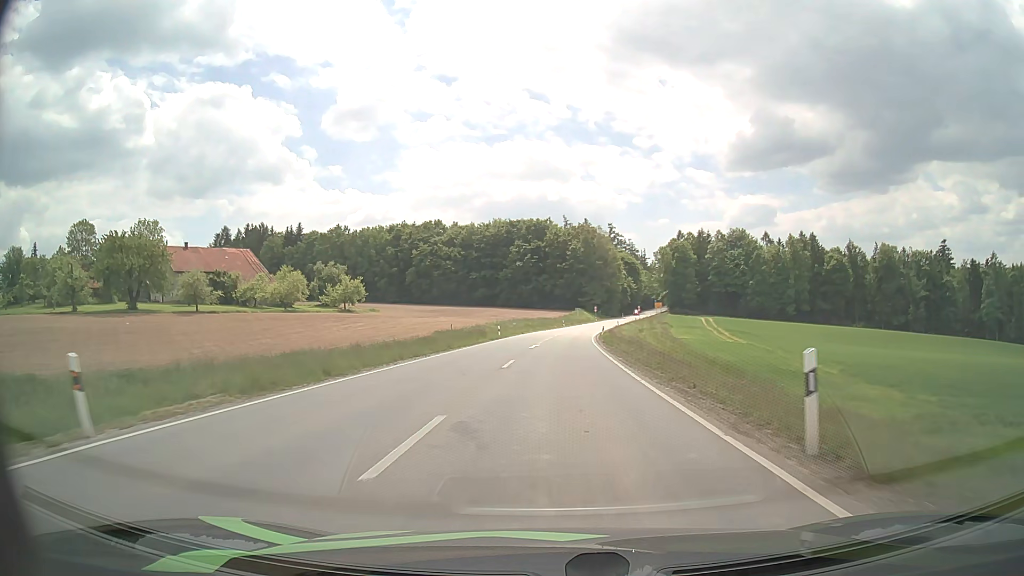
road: secondary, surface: asphalt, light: Day
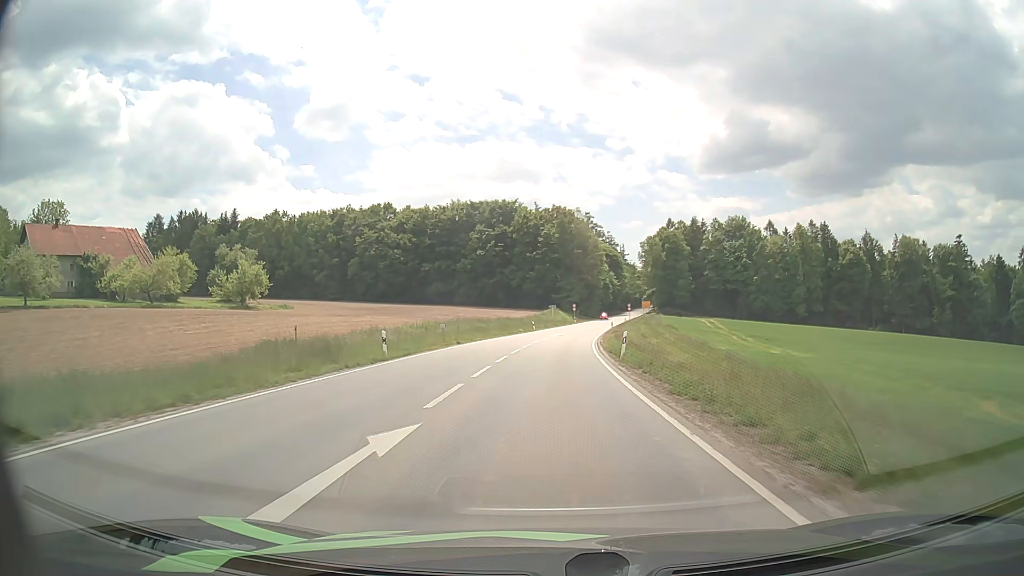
(+0.7, +32.6) m; +2°
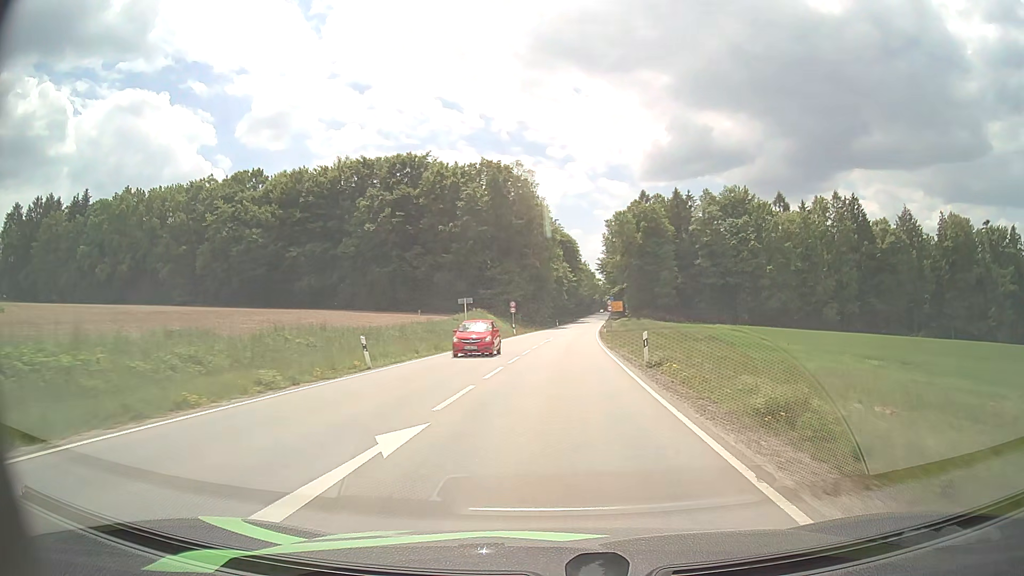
(+2.2, +53.8) m; +5°
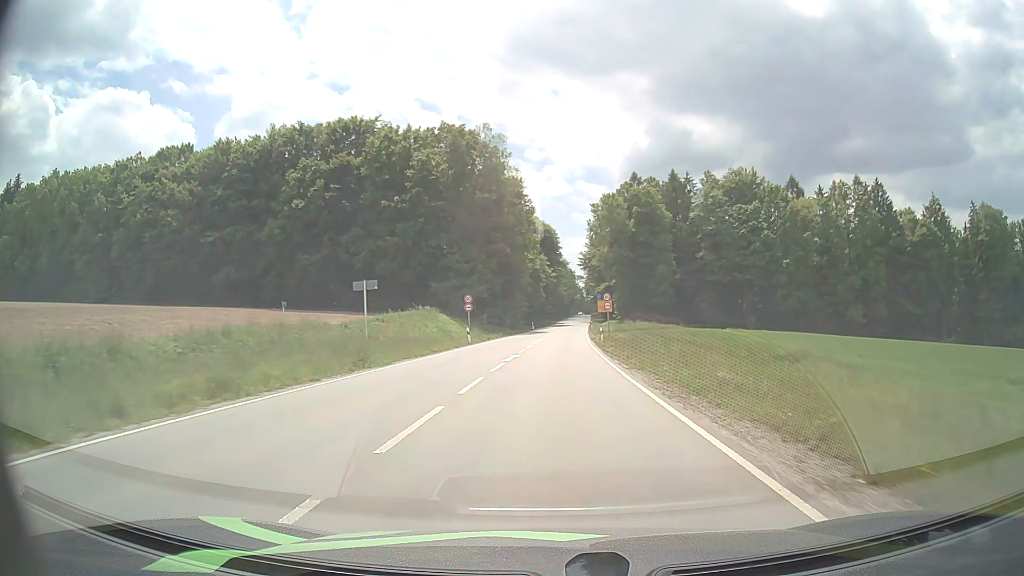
(+0.4, +21.3) m; +2°
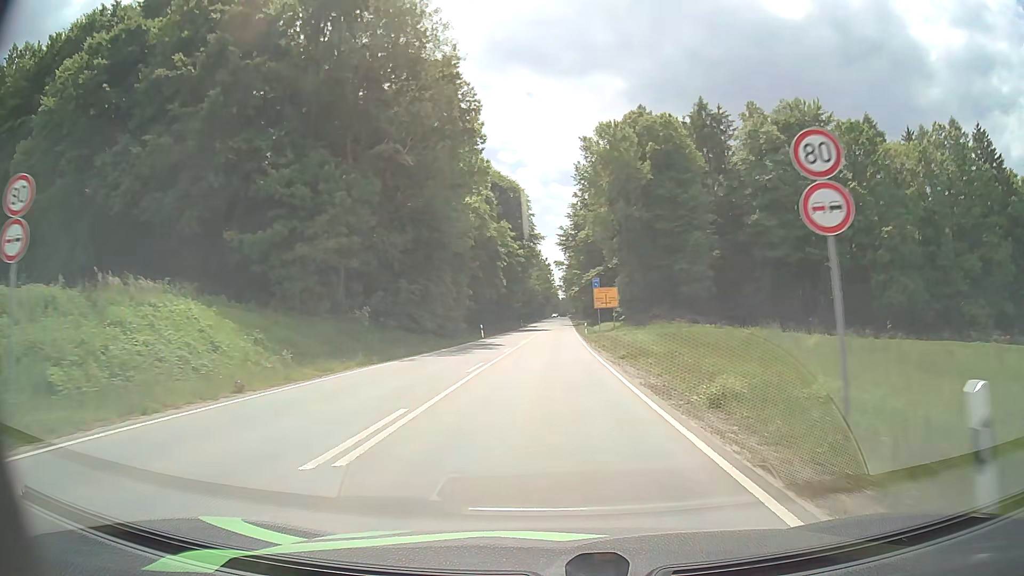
(+1.0, +42.7) m; +2°
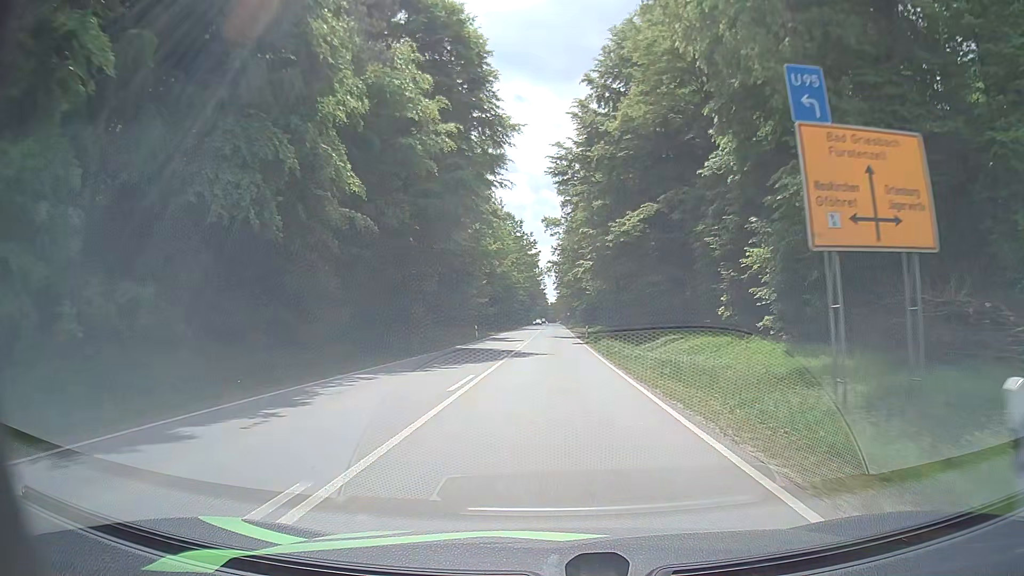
(+0.4, +52.6) m; +1°
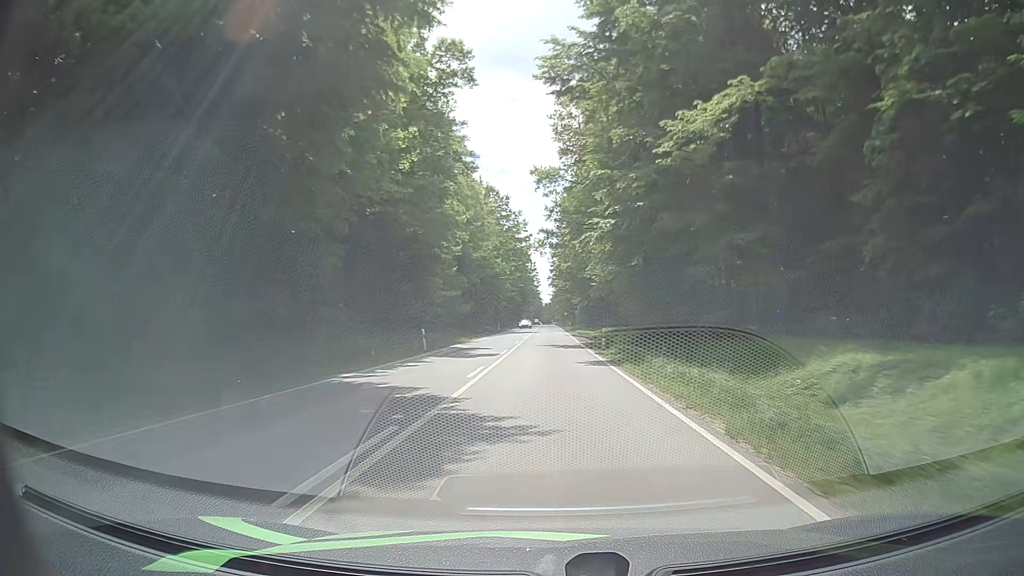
(+0.1, +20.6) m; 0°
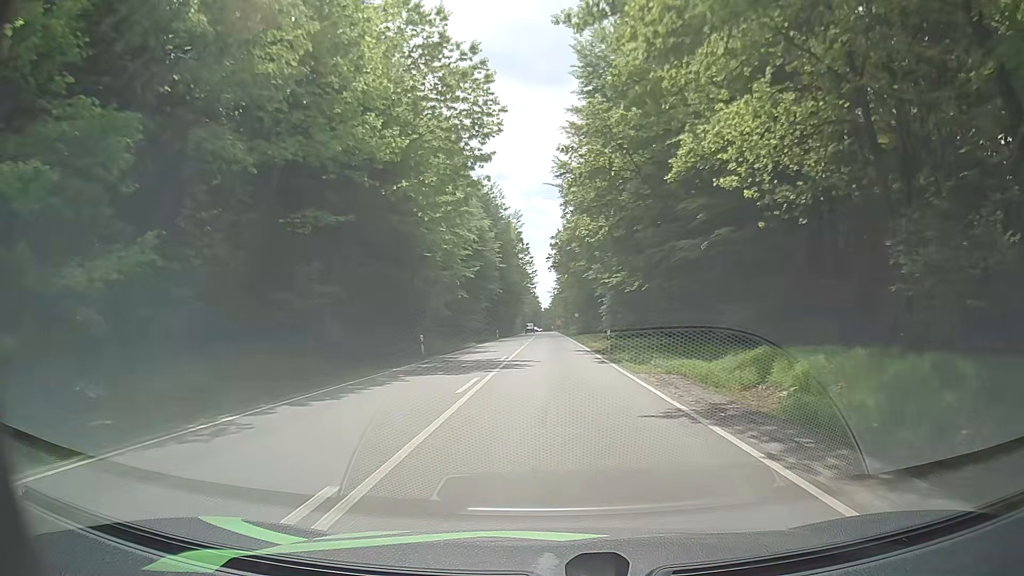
(+0.2, +51.1) m; +2°
(0, +10) (-1, +20) (-1, +30) (-1, +40) (-1, +50) (-1, +60) (-2, +70) (-2, +80) (-3, +90) (-3, +100) m
